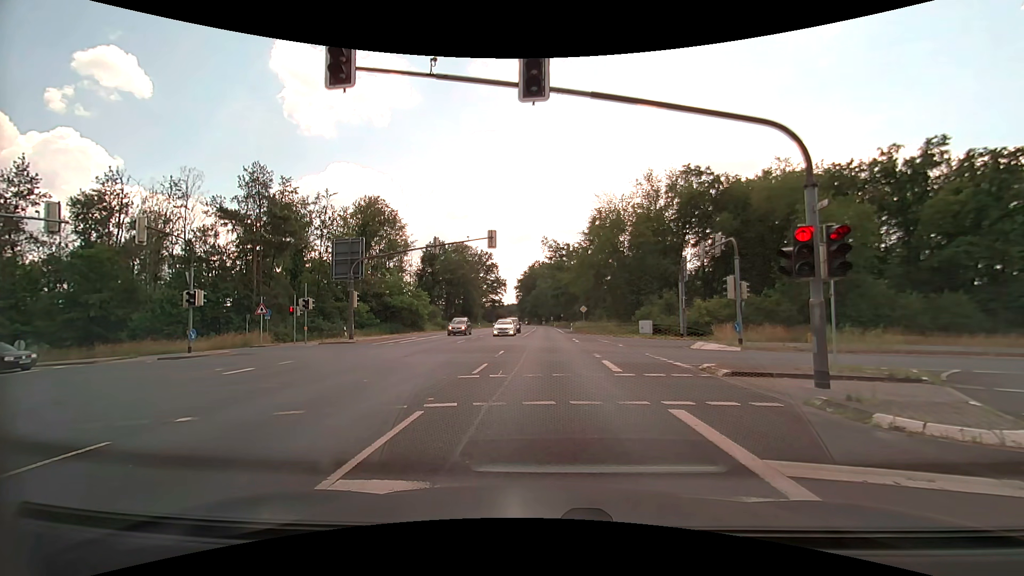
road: primary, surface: asphalt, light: Day
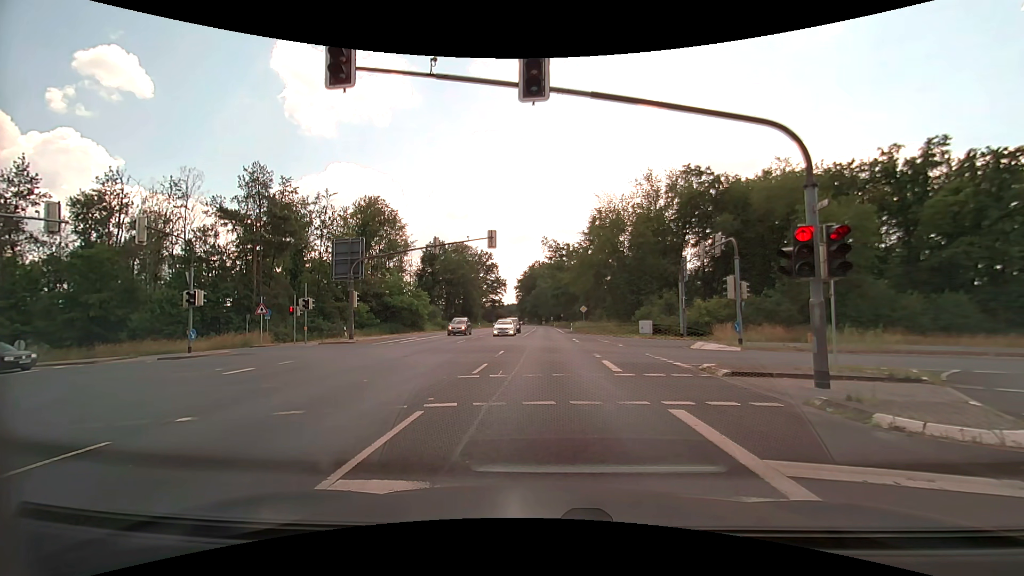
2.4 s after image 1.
(0.0, 0.0) m; 0°
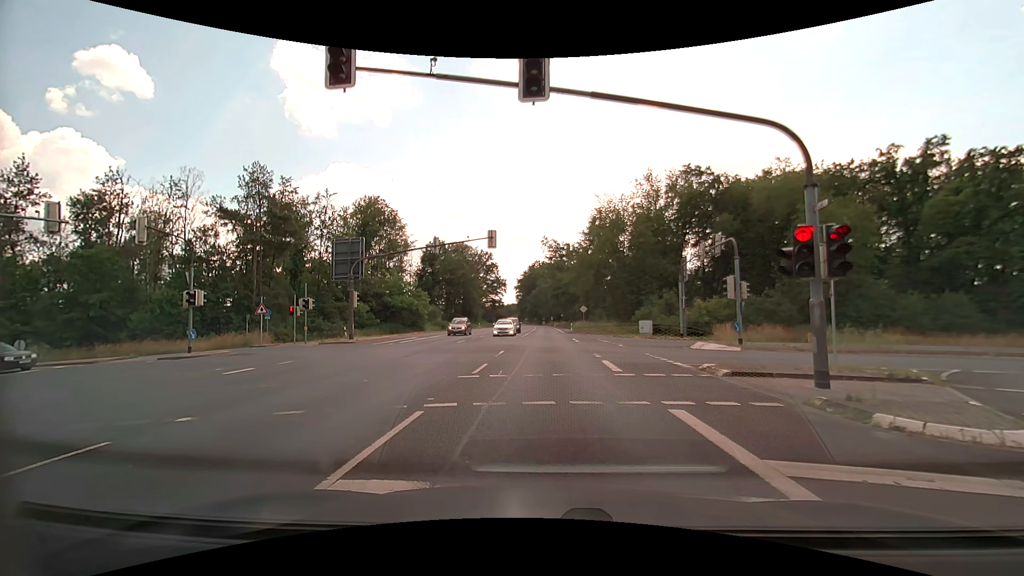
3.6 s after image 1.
(0.0, 0.0) m; 0°
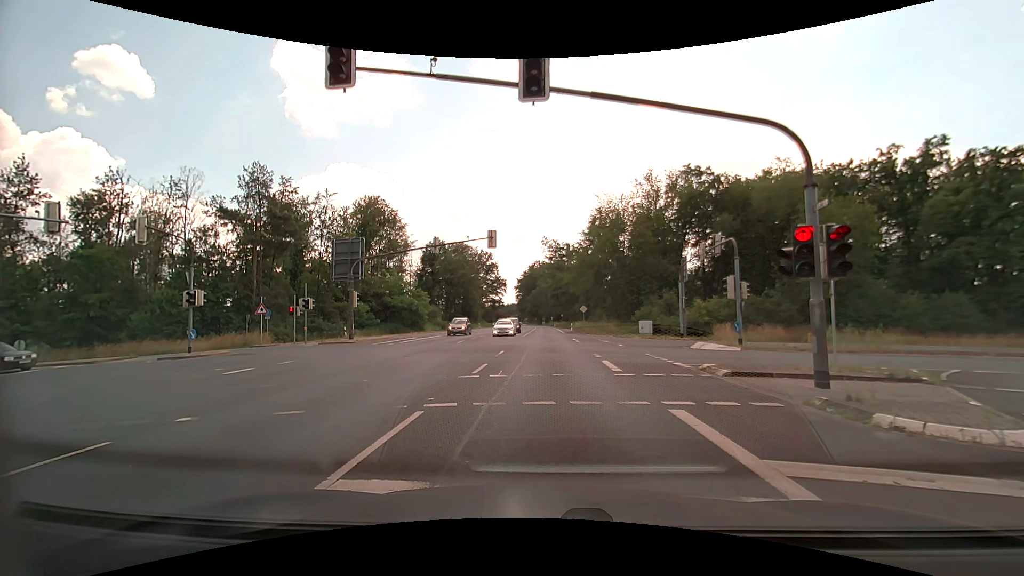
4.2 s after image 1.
(0.0, 0.0) m; 0°
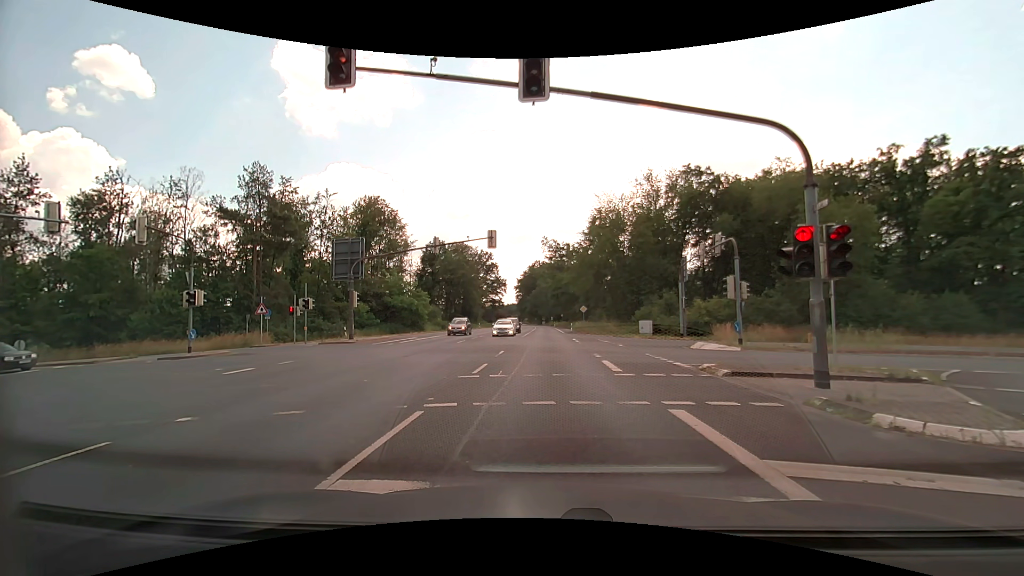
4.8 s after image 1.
(0.0, 0.0) m; 0°
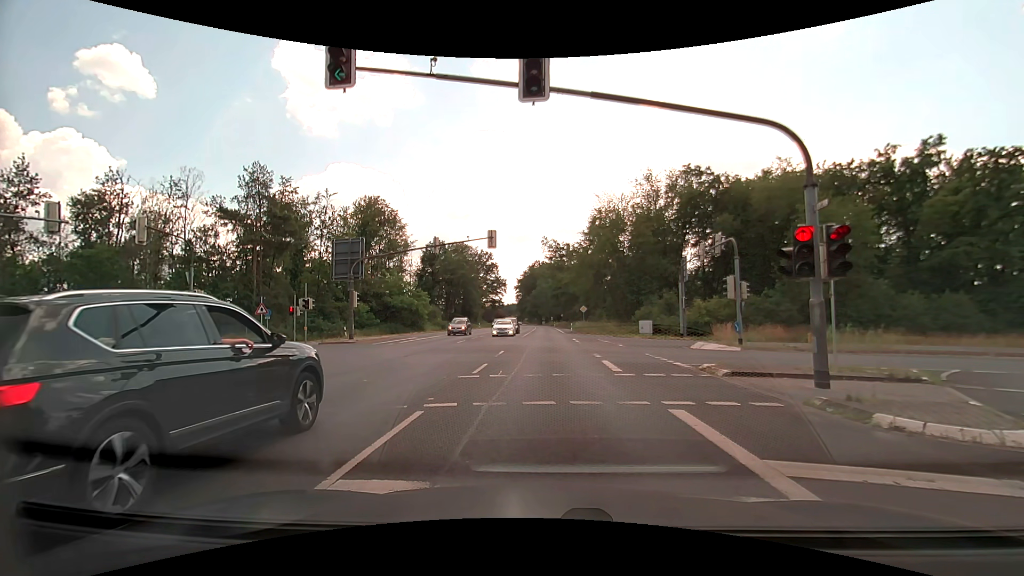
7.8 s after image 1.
(0.0, 0.0) m; 0°
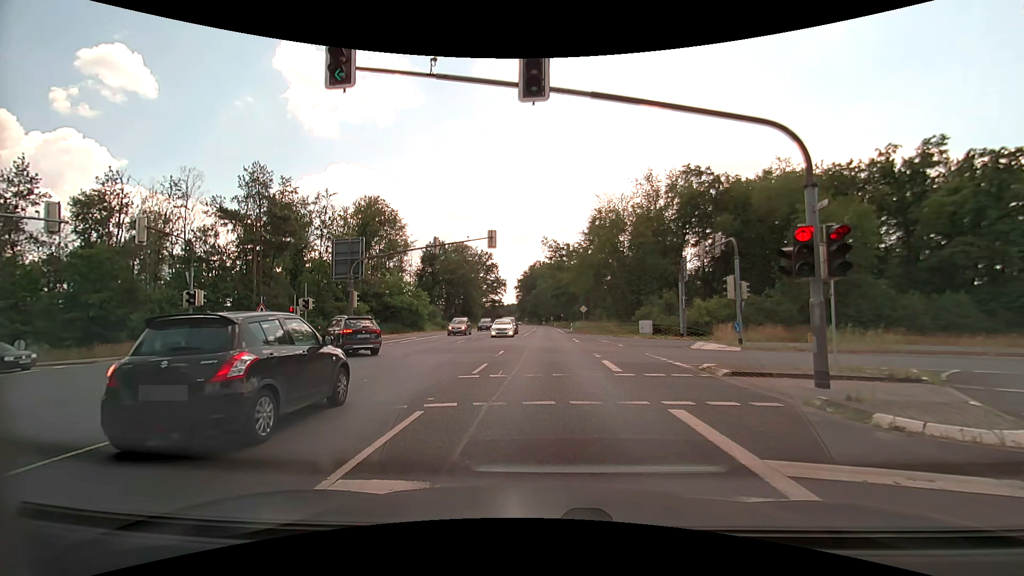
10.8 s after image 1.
(0.0, 0.0) m; 0°
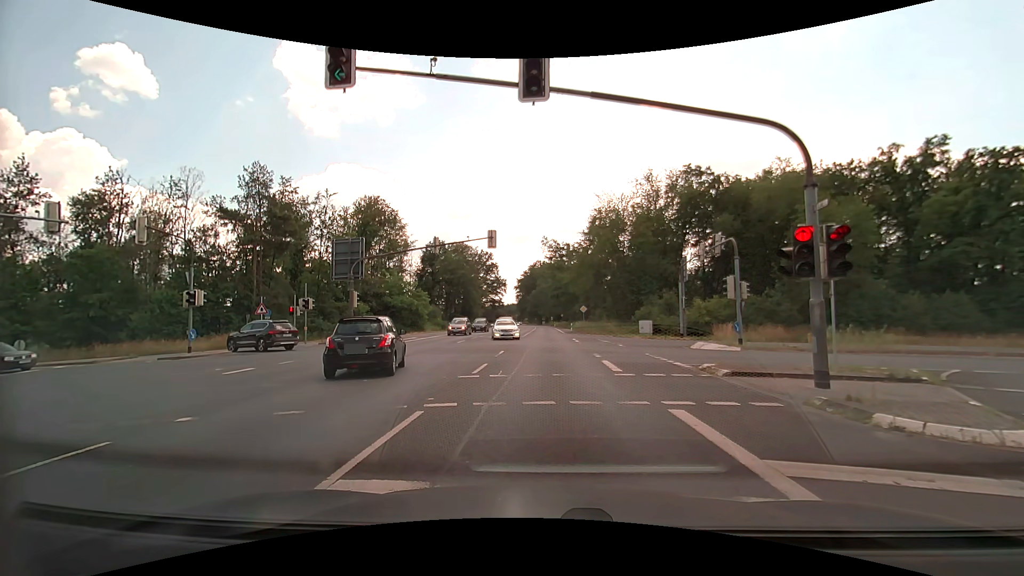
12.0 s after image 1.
(0.0, 0.0) m; 0°
(0, +10) (-1, +20) (-1, +30) (-1, +40) (-2, +50) (-2, +60) (-3, +70) (-3, +80) (-4, +90) (-4, +100) m
